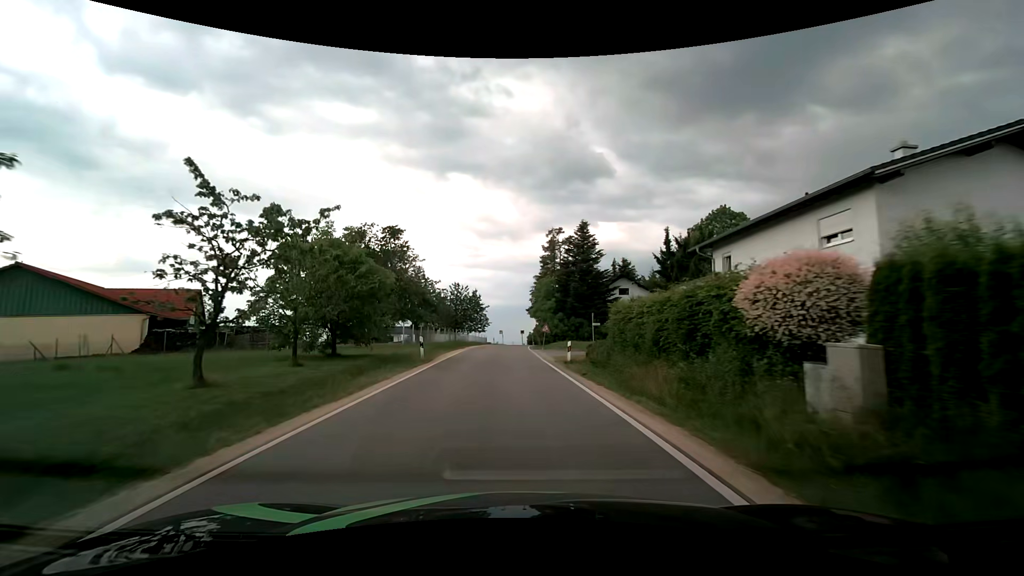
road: tertiary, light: Day
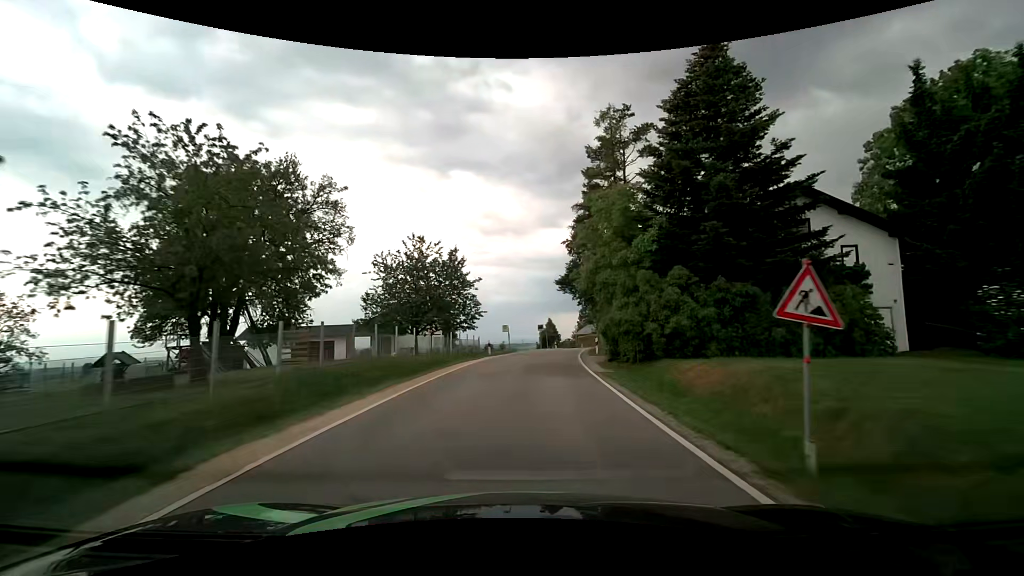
(-0.8, +37.7) m; -1°
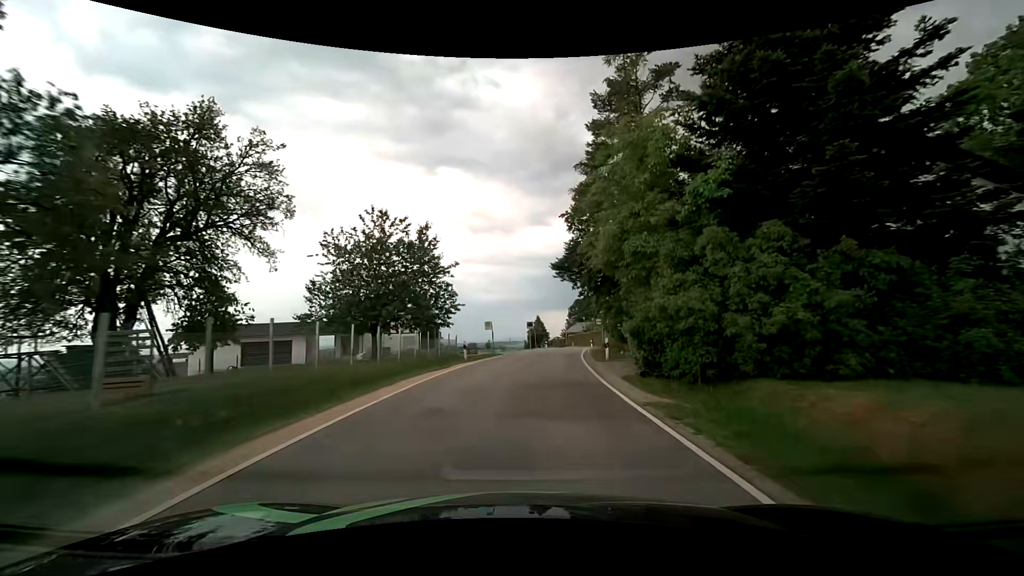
(+0.1, +7.8) m; +1°
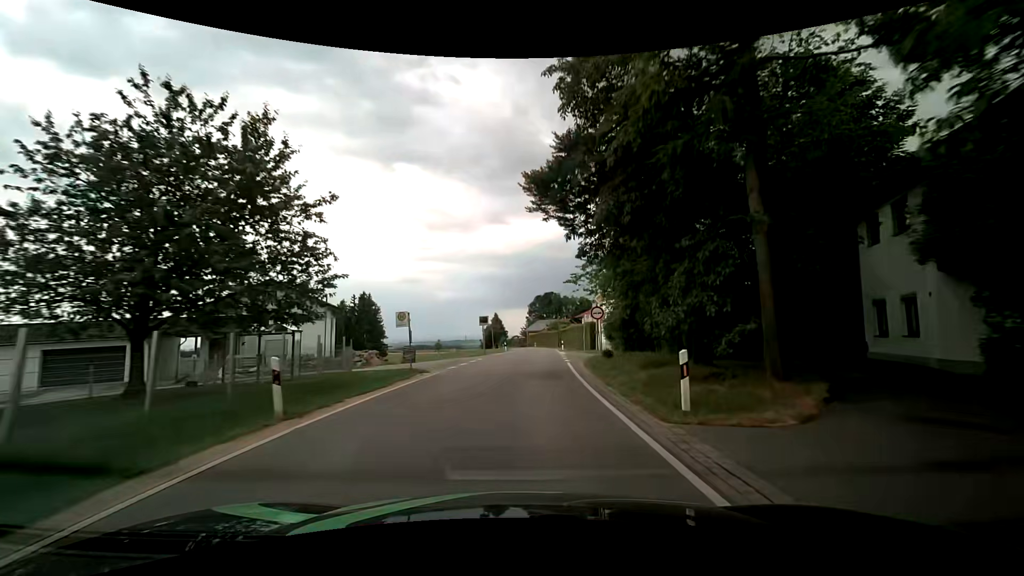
(+0.7, +15.7) m; +5°
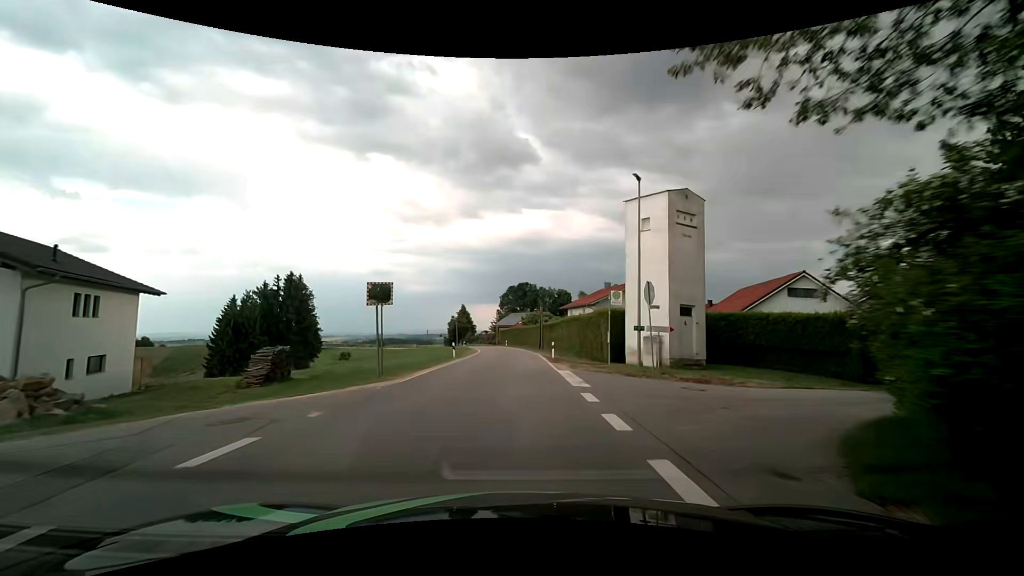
(+0.8, +24.0) m; +3°
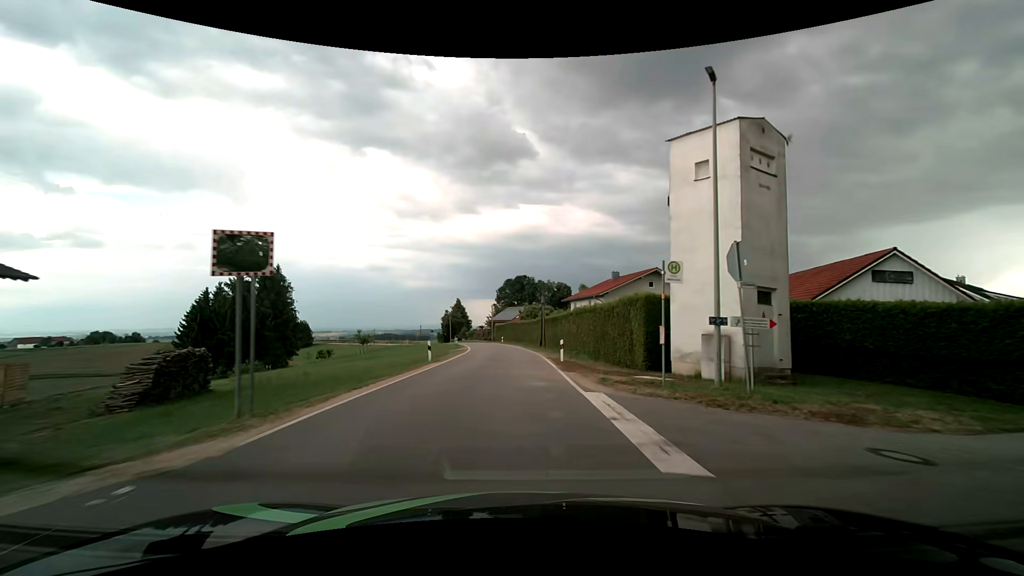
(+0.1, +8.2) m; +1°
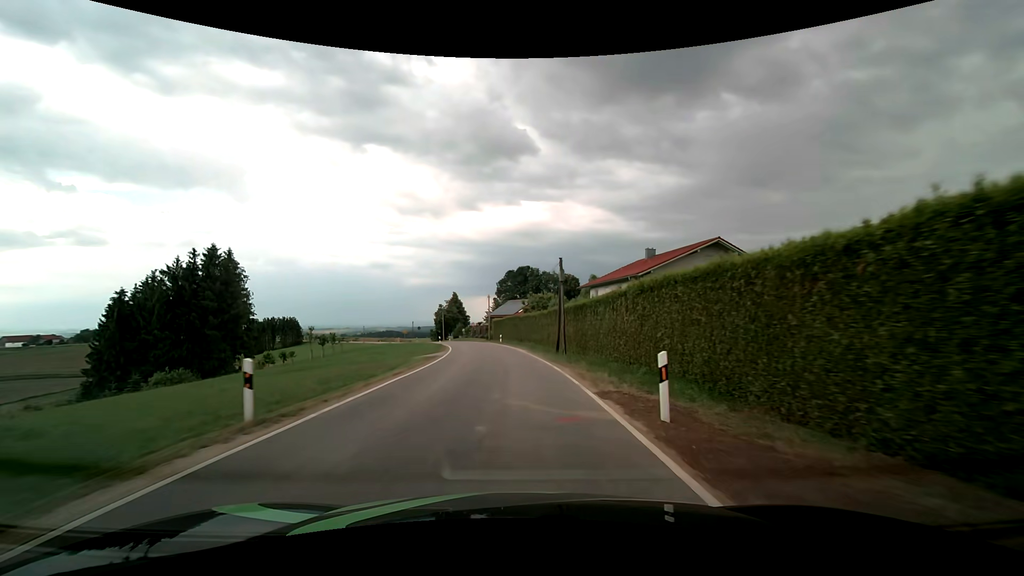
(0.0, +16.6) m; 0°
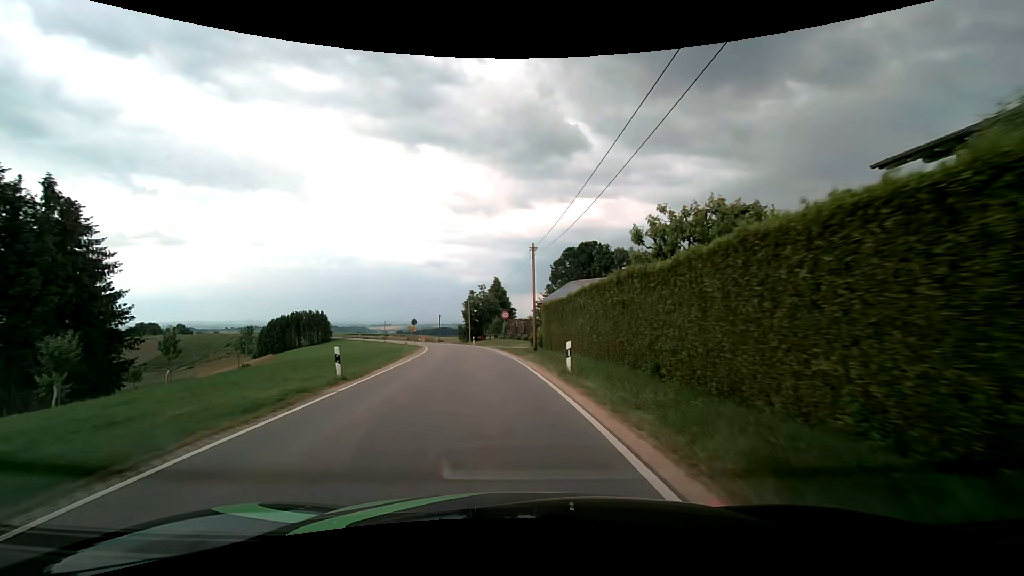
(-1.4, +40.0) m; -6°
(0, +10) (-1, +20) (-2, +30) (-3, +40) (-5, +50) (-7, +60) (-9, +69) (-11, +79) (-14, +89) (-16, +98) m
